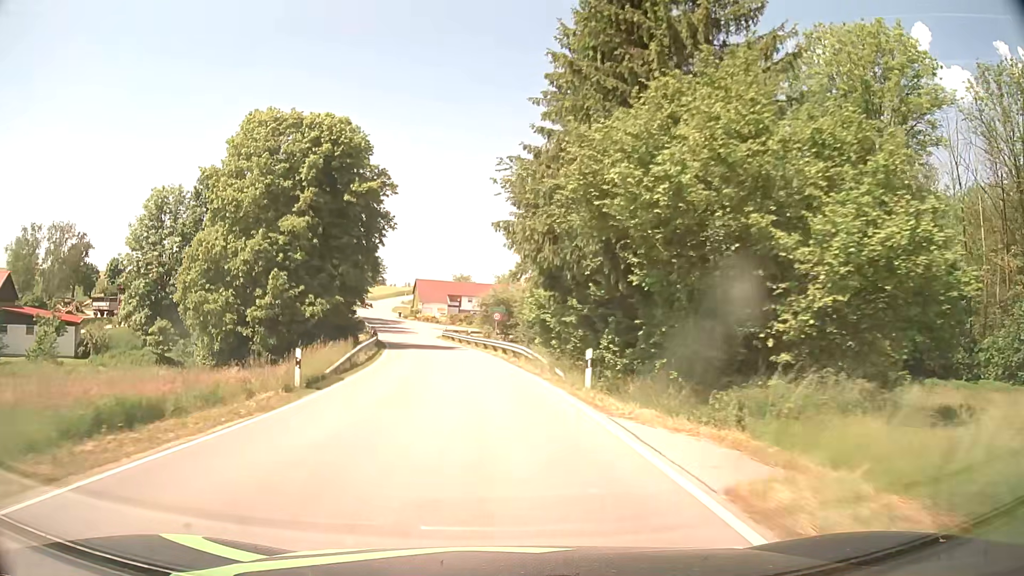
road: tertiary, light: Day
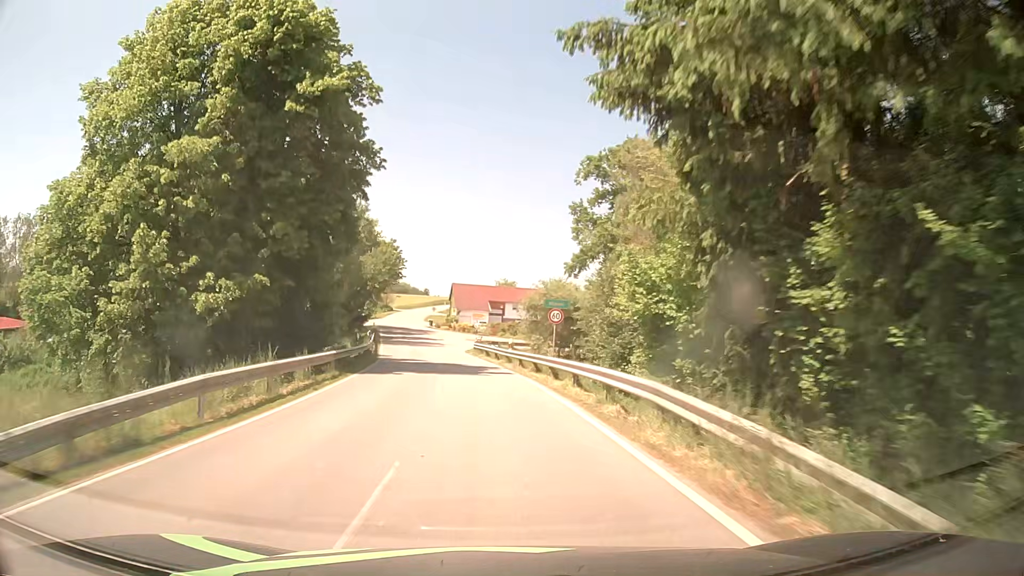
(-0.6, +19.0) m; -3°
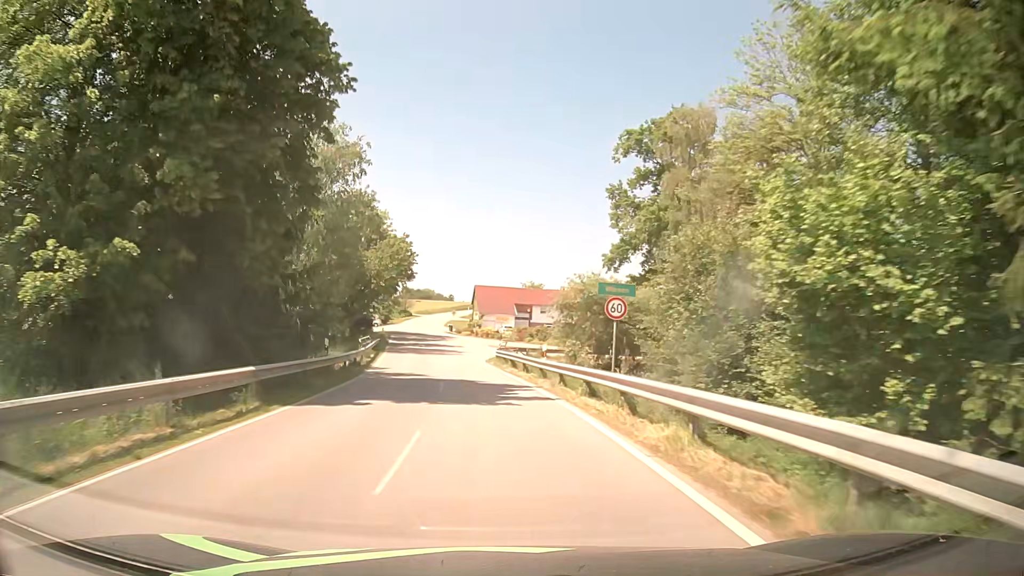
(-0.2, +9.5) m; -2°
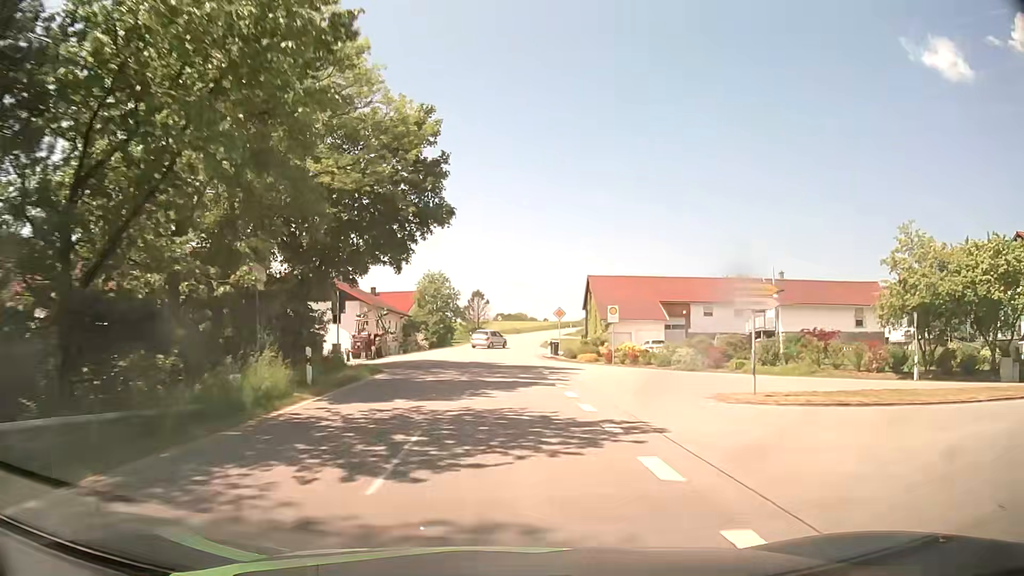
(-4.5, +47.6) m; -8°
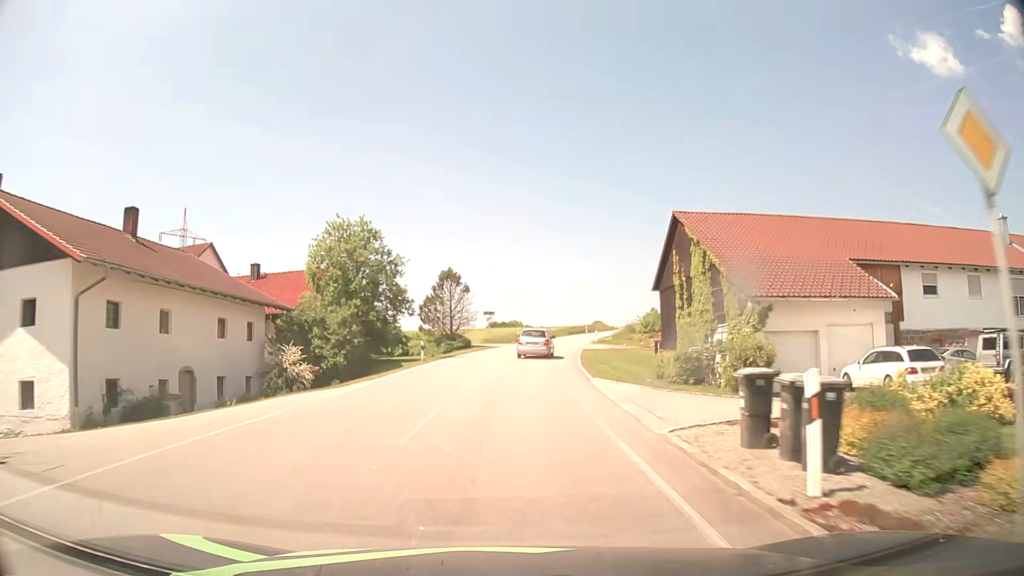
(-0.4, +37.3) m; 0°
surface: asphalt
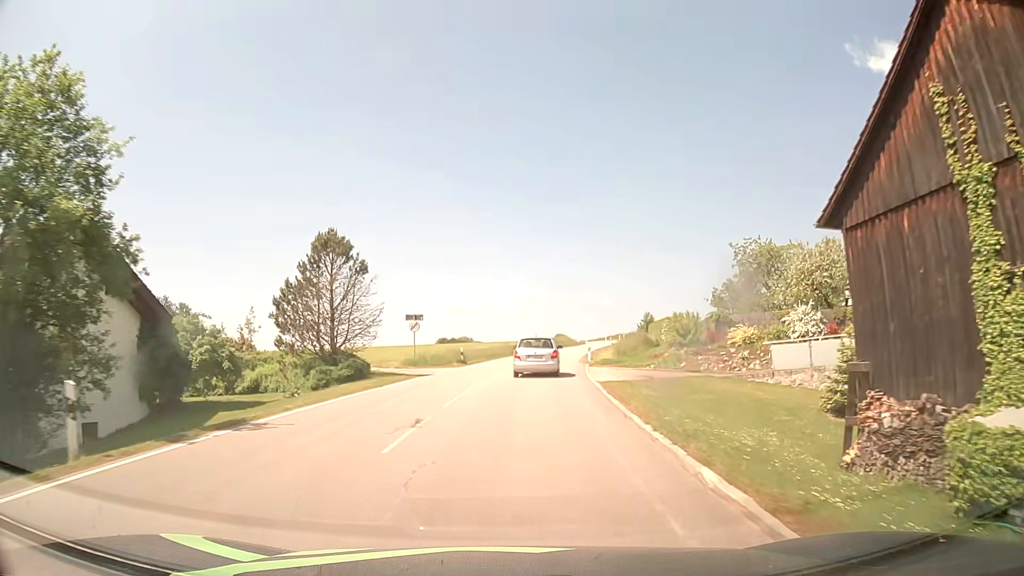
(+0.7, +24.2) m; +4°
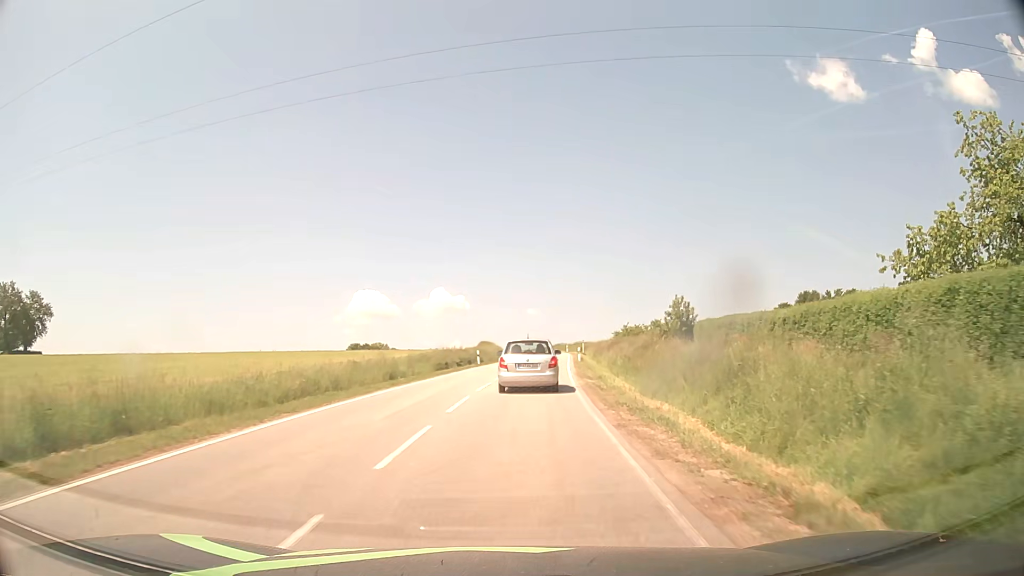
(+1.9, +36.6) m; +6°
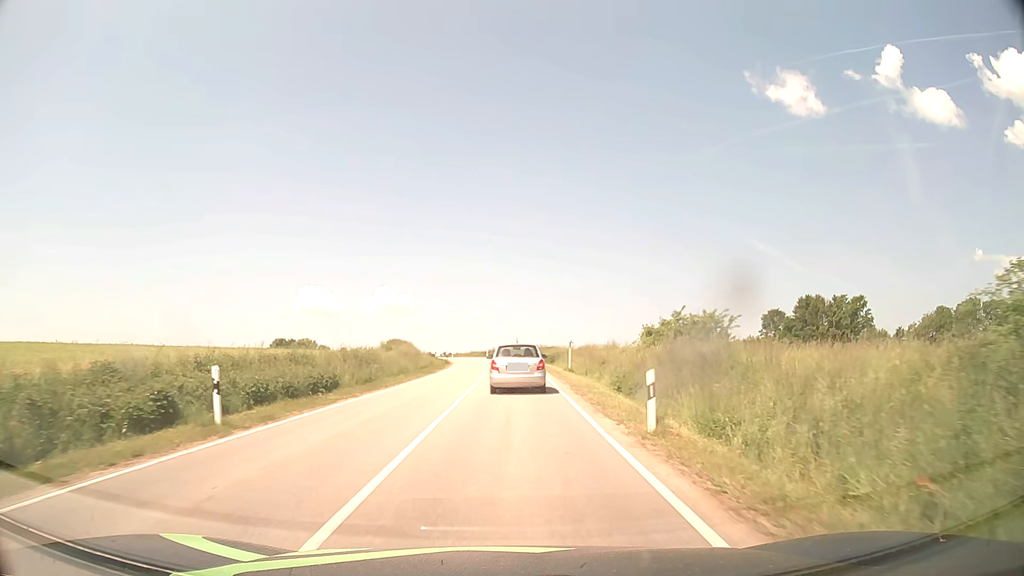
(+1.8, +38.0) m; +5°
(0, +10) (0, +20) (0, +30) (0, +40) (0, +50) (0, +60) (-1, +70) (-2, +80) (-3, +90) (-5, +100) m
